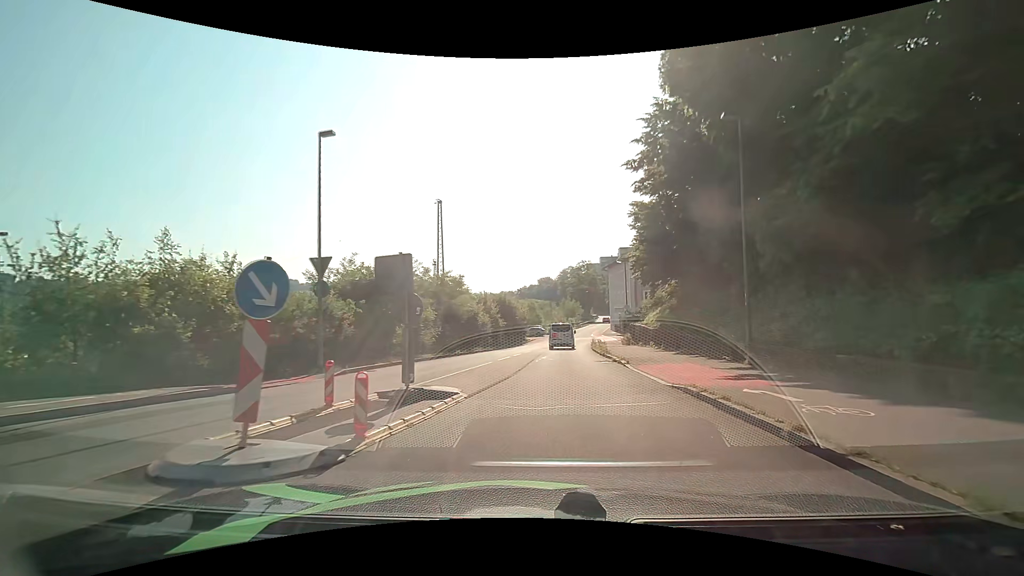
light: Day
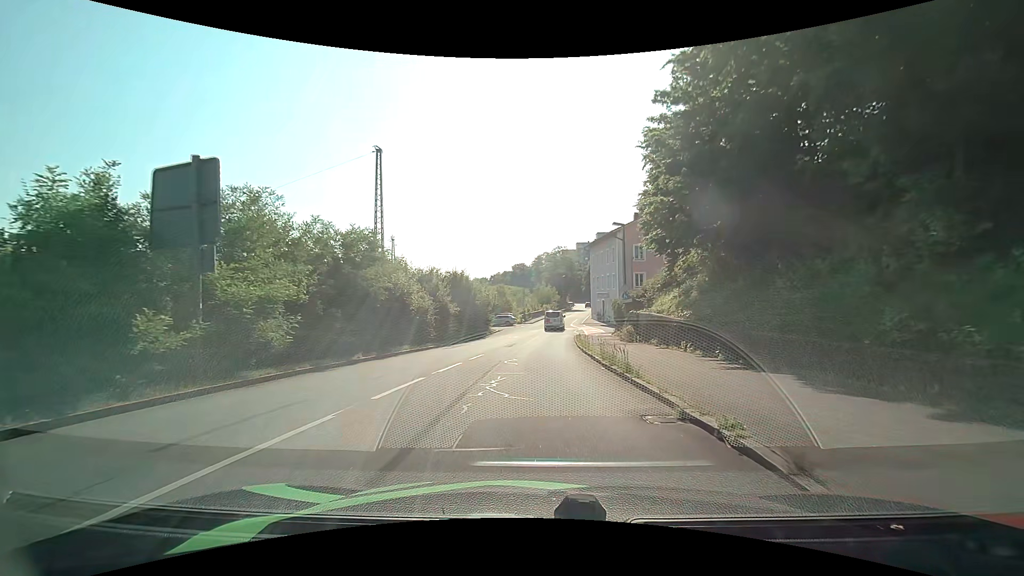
(+0.5, +13.4) m; +3°
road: residential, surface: asphalt
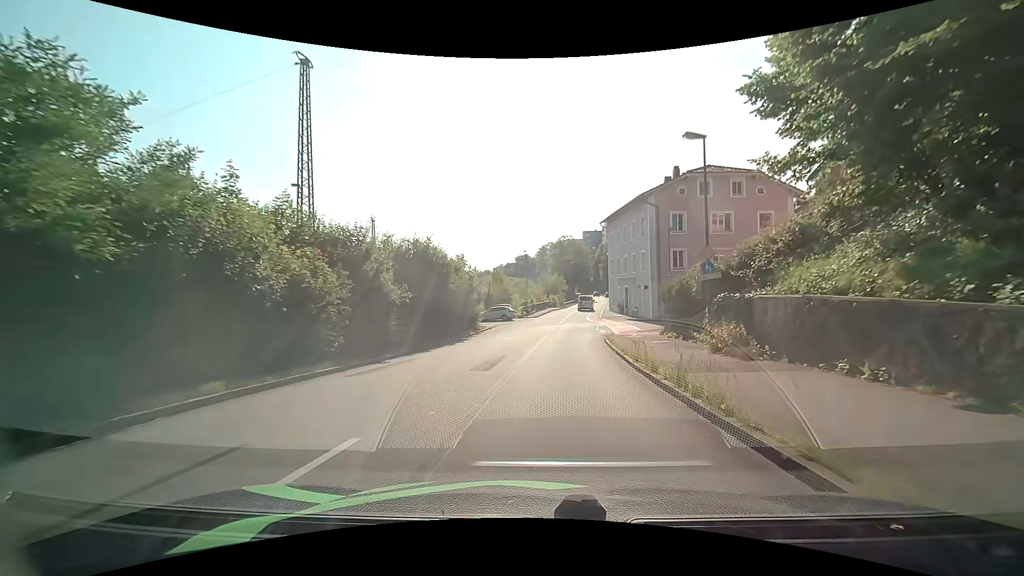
(-0.3, +15.0) m; -1°
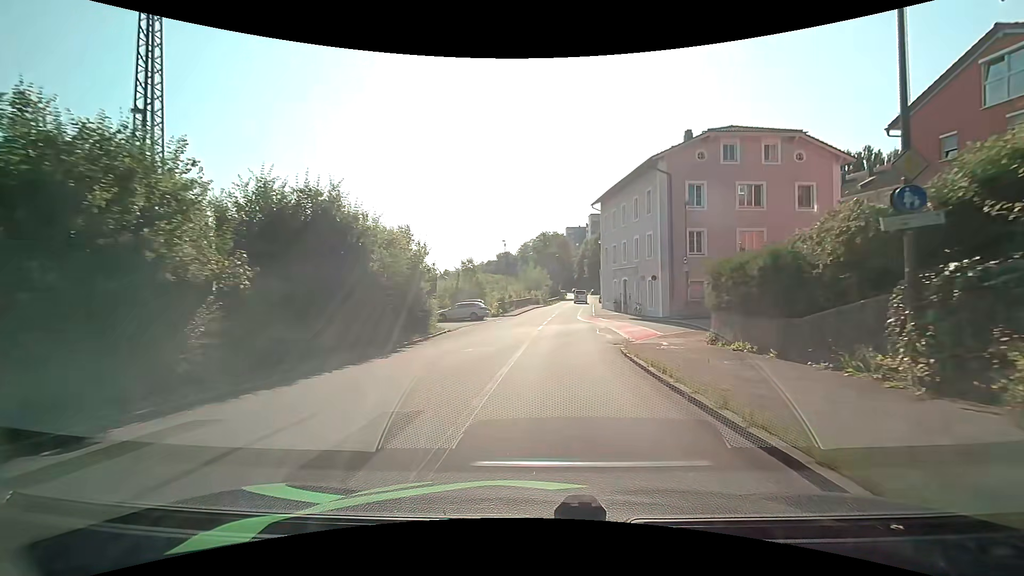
(+0.2, +10.6) m; +2°
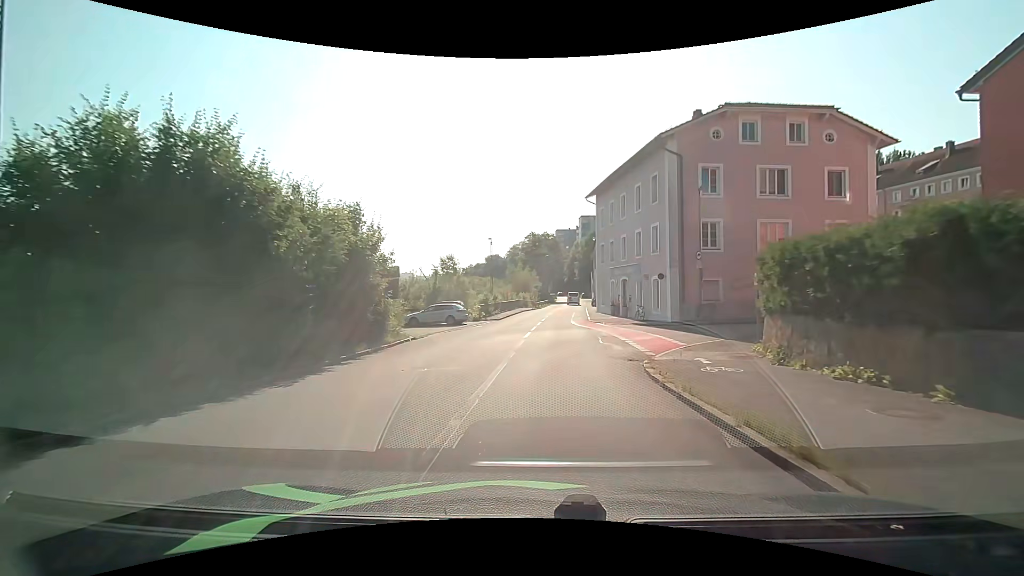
(0.0, +5.6) m; 0°
